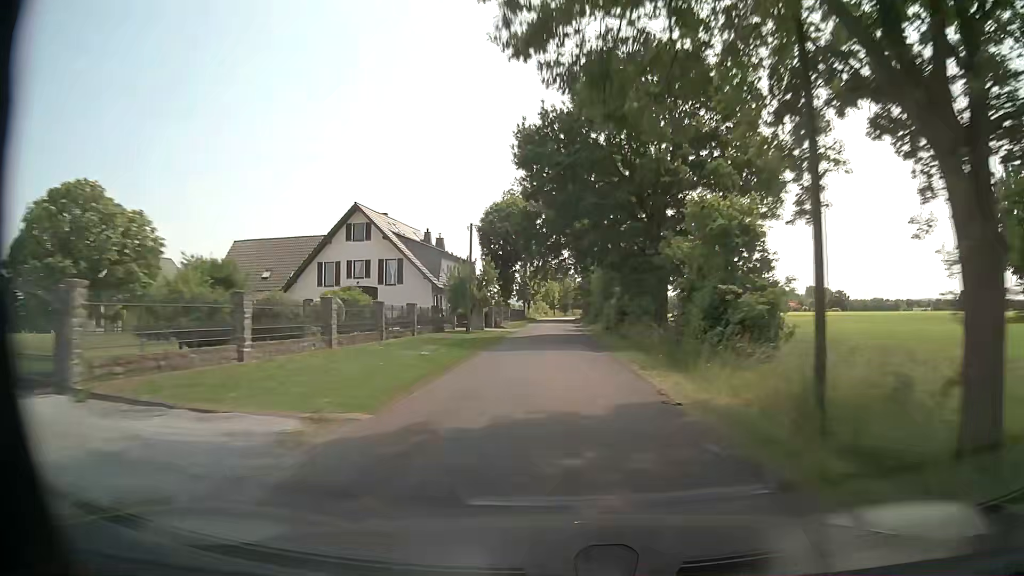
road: unclassified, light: Day
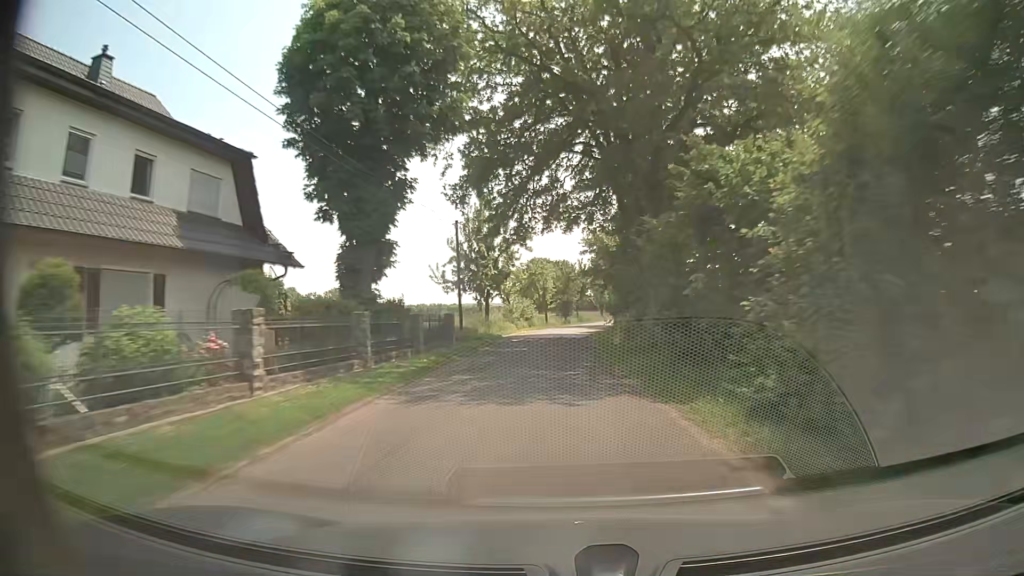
(0.0, +52.6) m; 0°
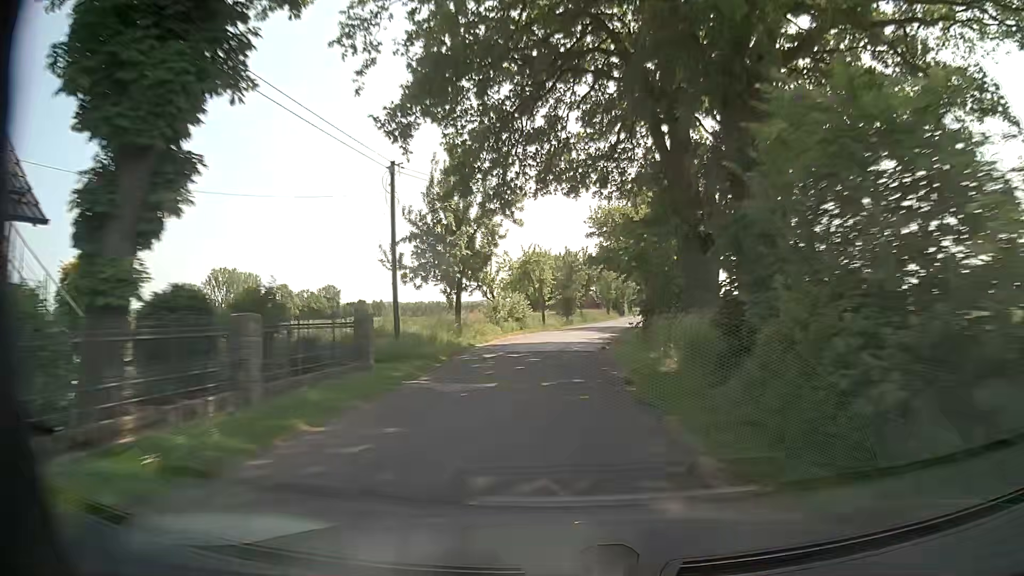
(0.0, +12.5) m; 0°
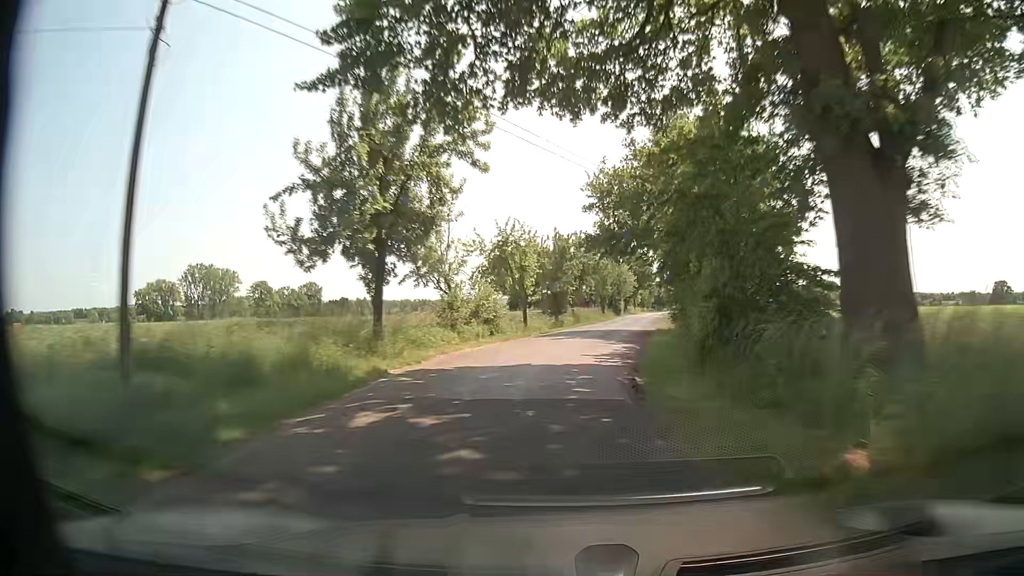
(0.0, +12.2) m; +1°
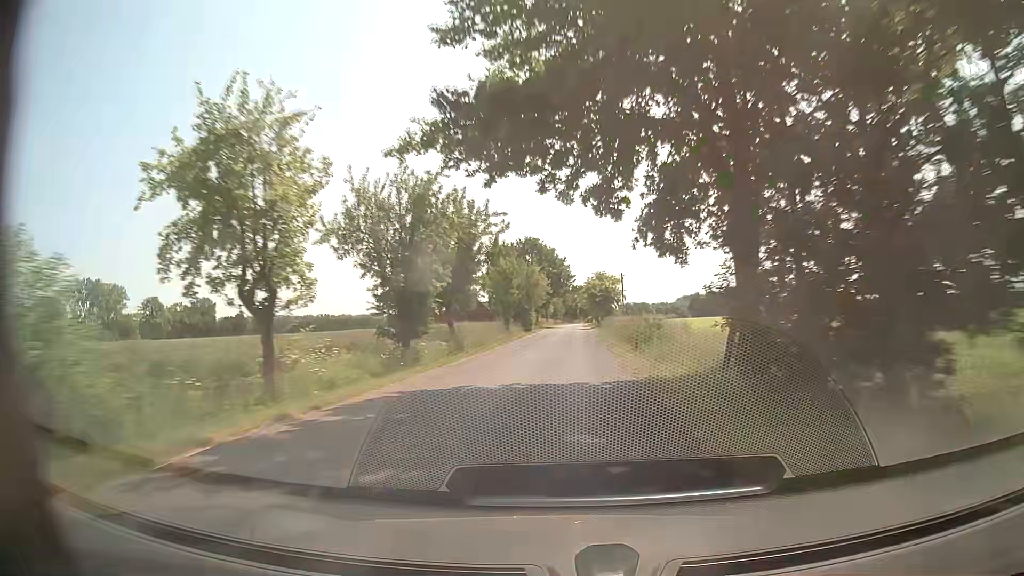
(+1.6, +24.7) m; +7°
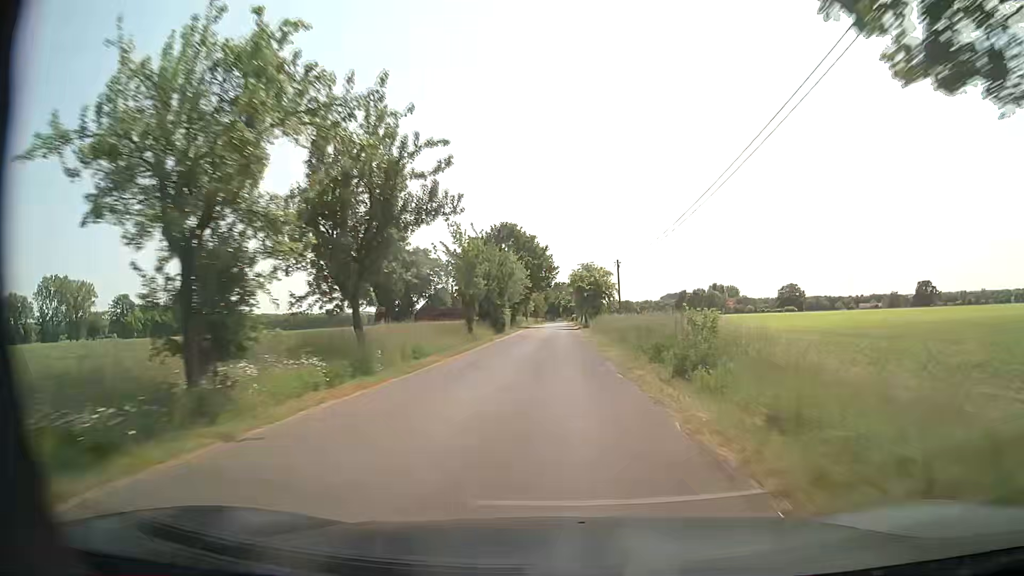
(+0.3, +12.9) m; +2°
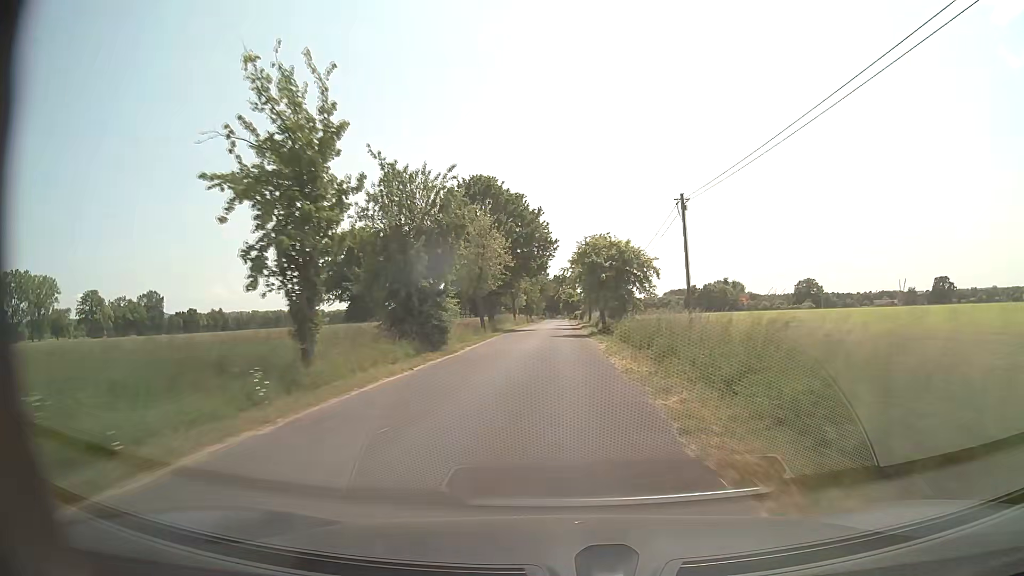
(+0.2, +26.9) m; 0°
